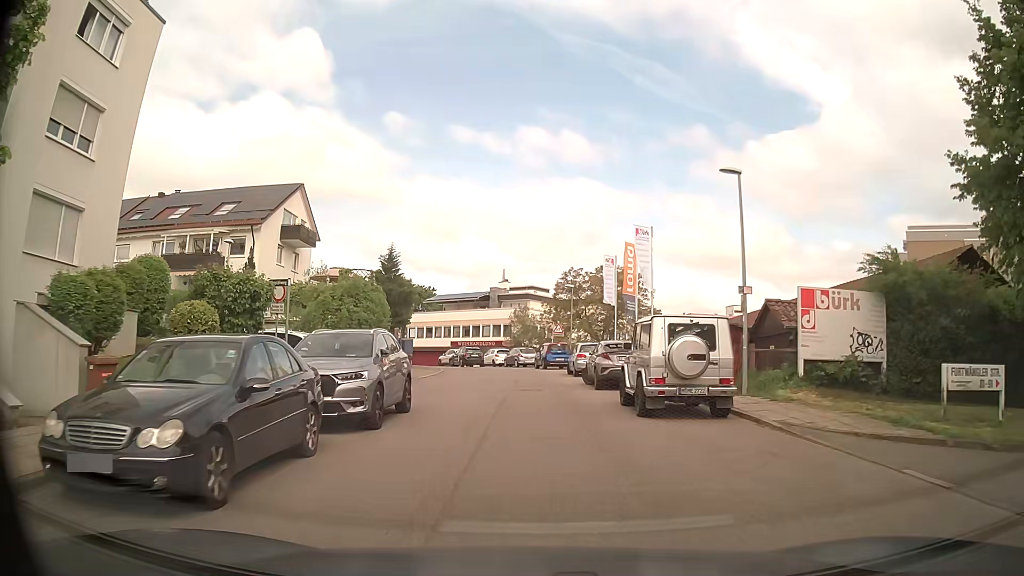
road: residential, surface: asphalt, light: Day
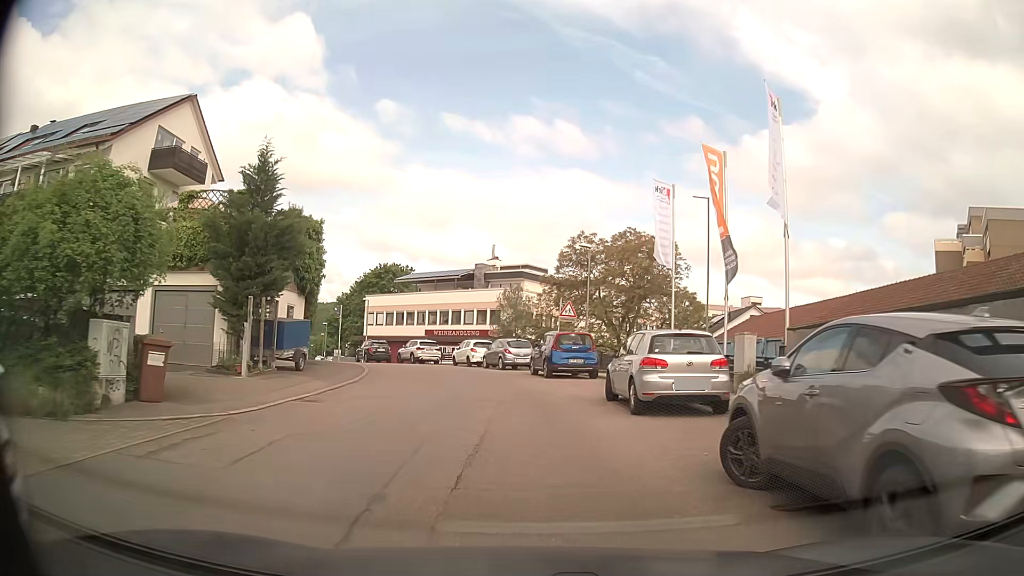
(-0.1, +17.9) m; 0°
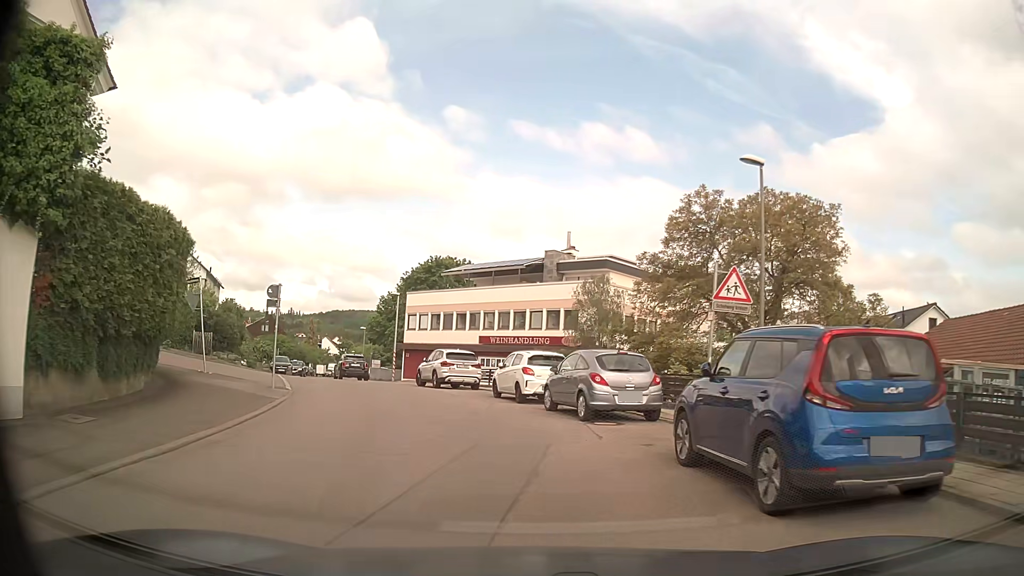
(-0.7, +17.5) m; -7°
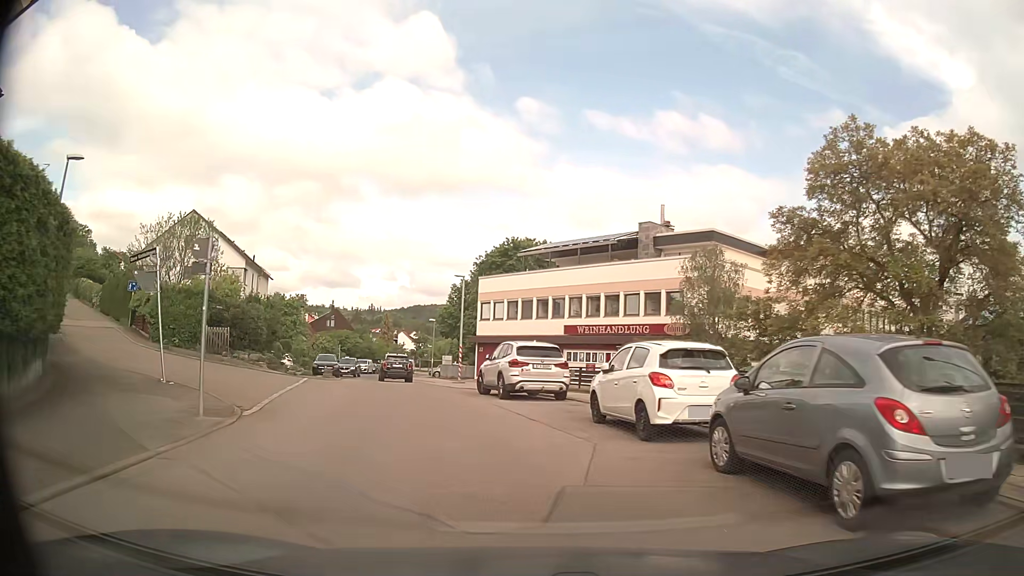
(-0.4, +8.9) m; -6°
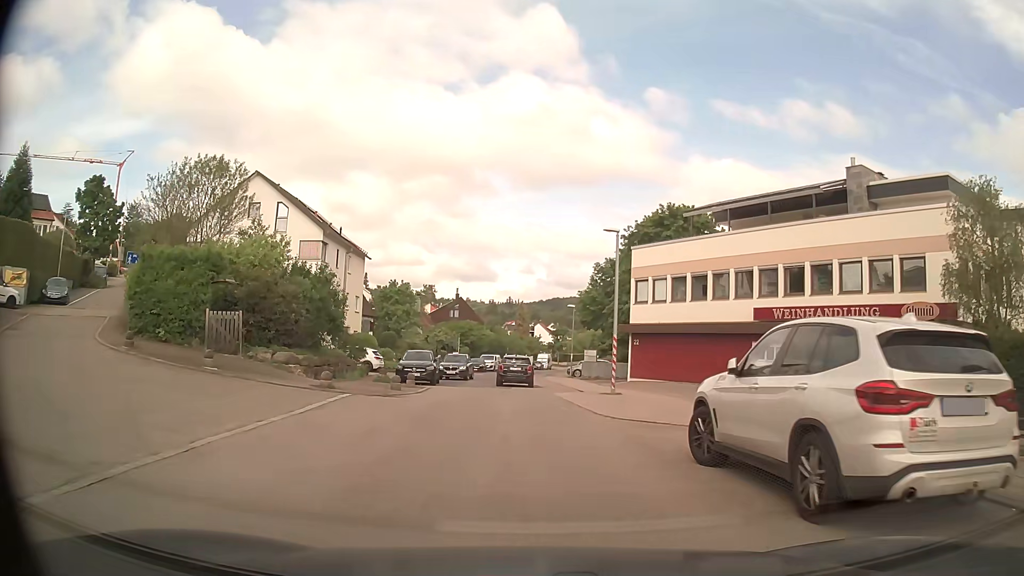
(-1.7, +13.7) m; -12°
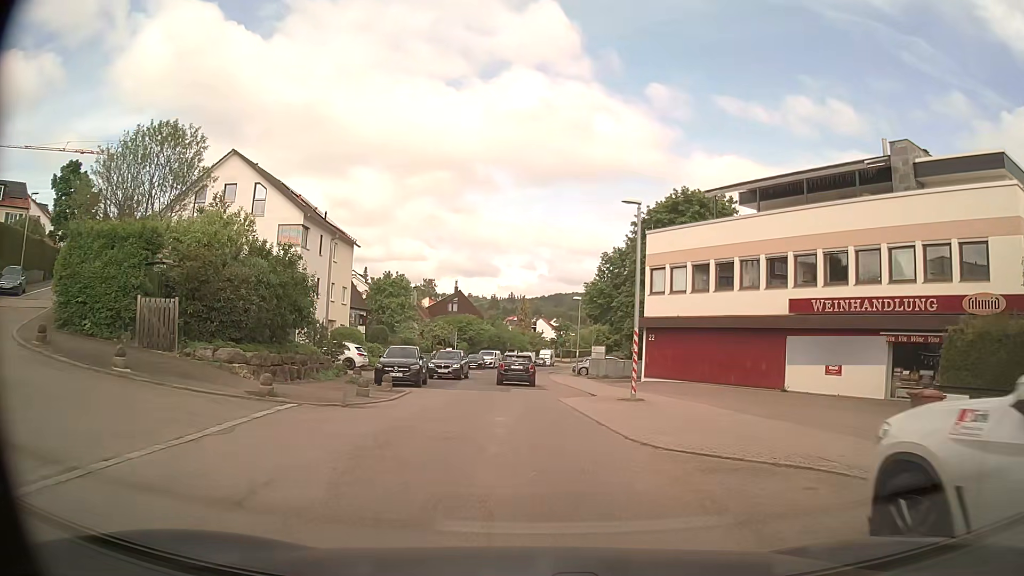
(0.0, +4.6) m; 0°
(0, +10) (0, +20) (0, +30) (0, +40) (0, +50) (0, +60) (+1, +70) (+3, +80) (+4, +90) (+6, +100) m
